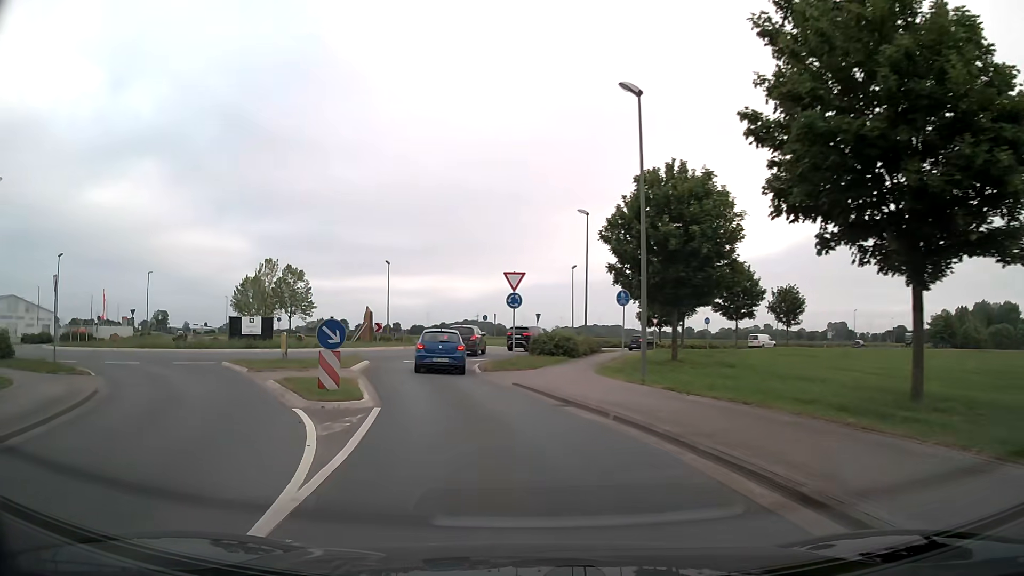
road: secondary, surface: asphalt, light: Day
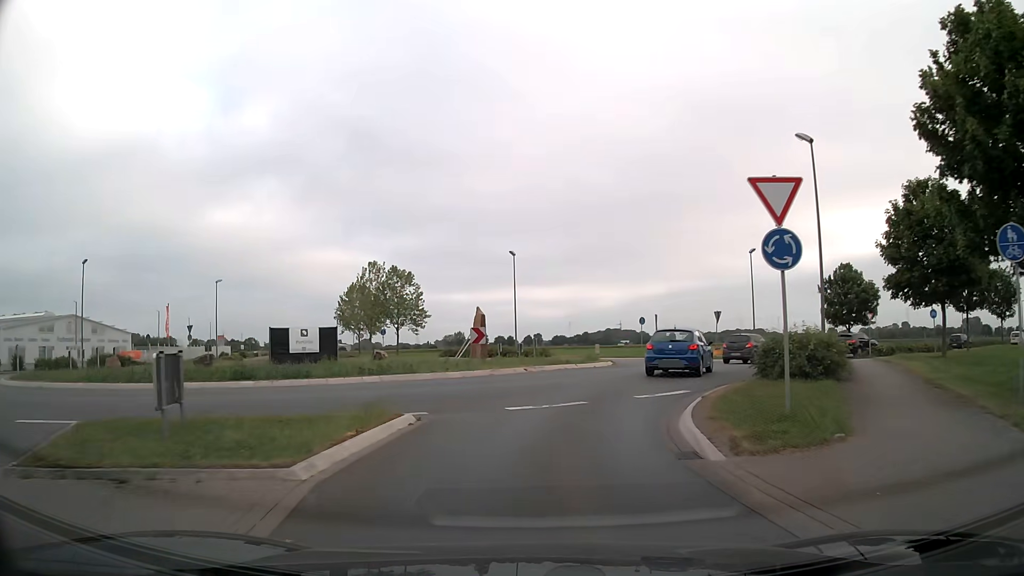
(-2.0, +15.8) m; -12°
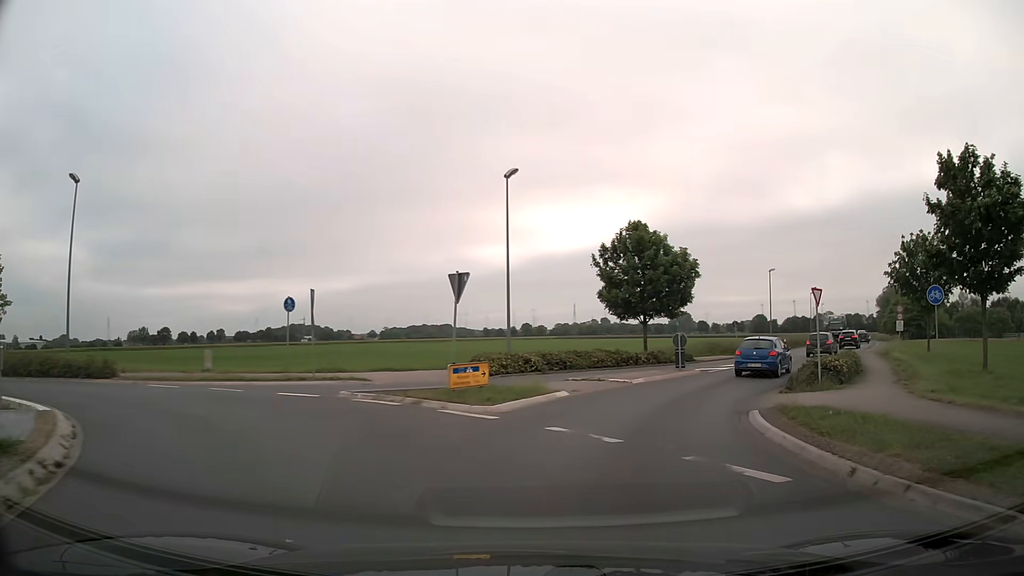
(+5.2, +25.8) m; +26°
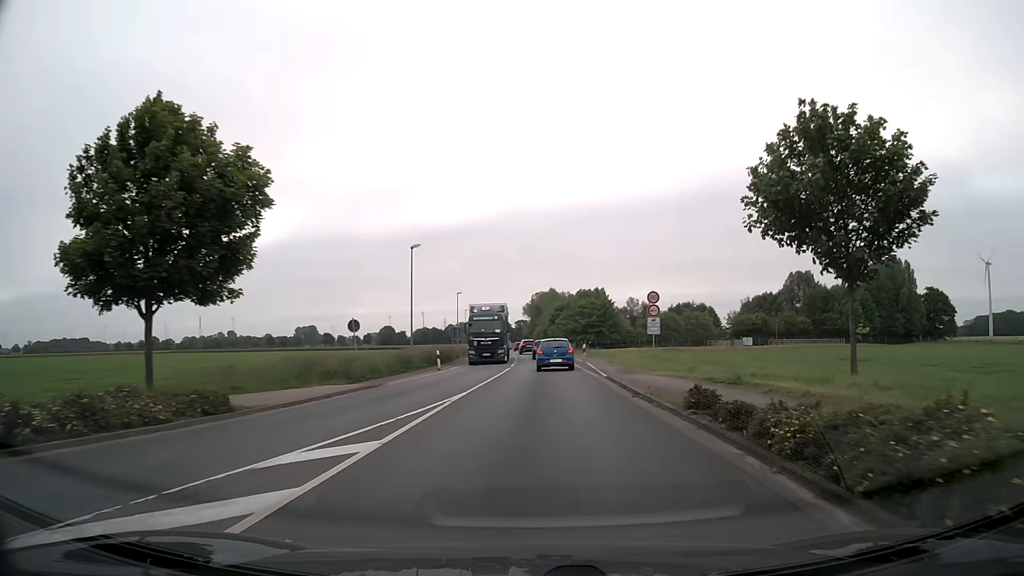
(+6.9, +23.3) m; +32°
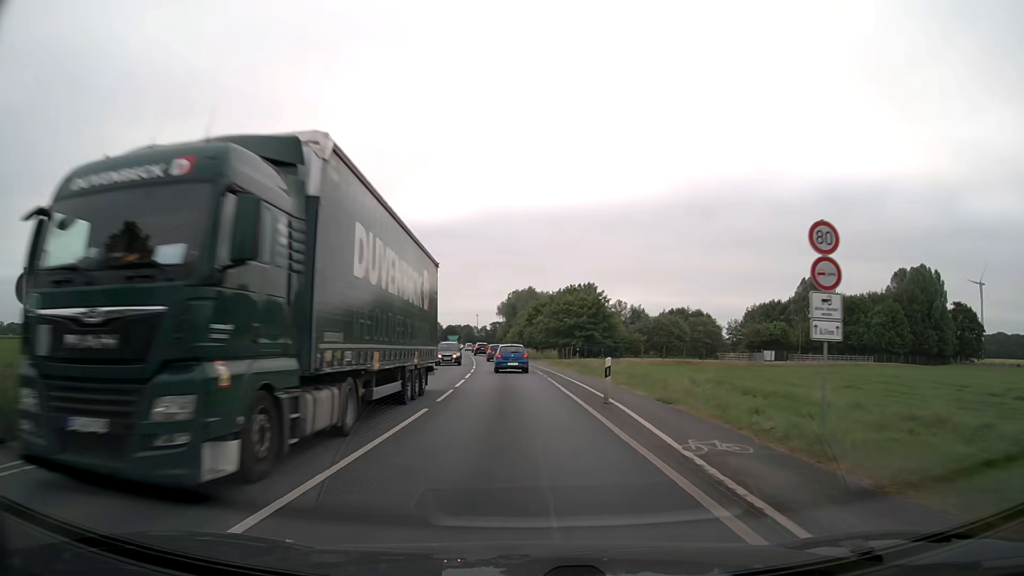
(+0.5, +22.0) m; +2°
(0, +10) (0, +20) (-1, +30) (-1, +40) (-2, +50) (-3, +60) (-4, +70) (-5, +80) (-6, +90) (-7, +100) m
